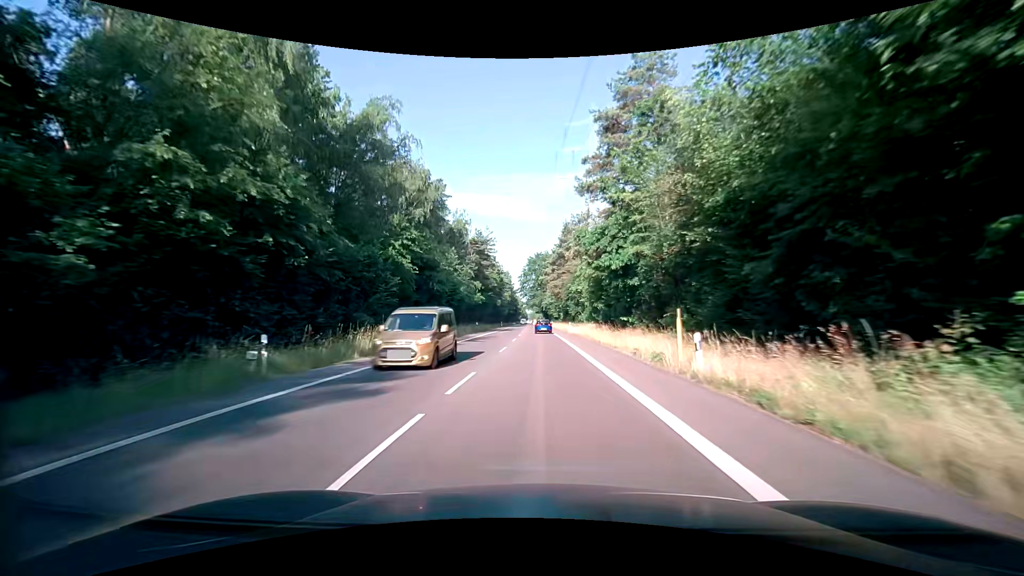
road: secondary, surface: asphalt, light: Day
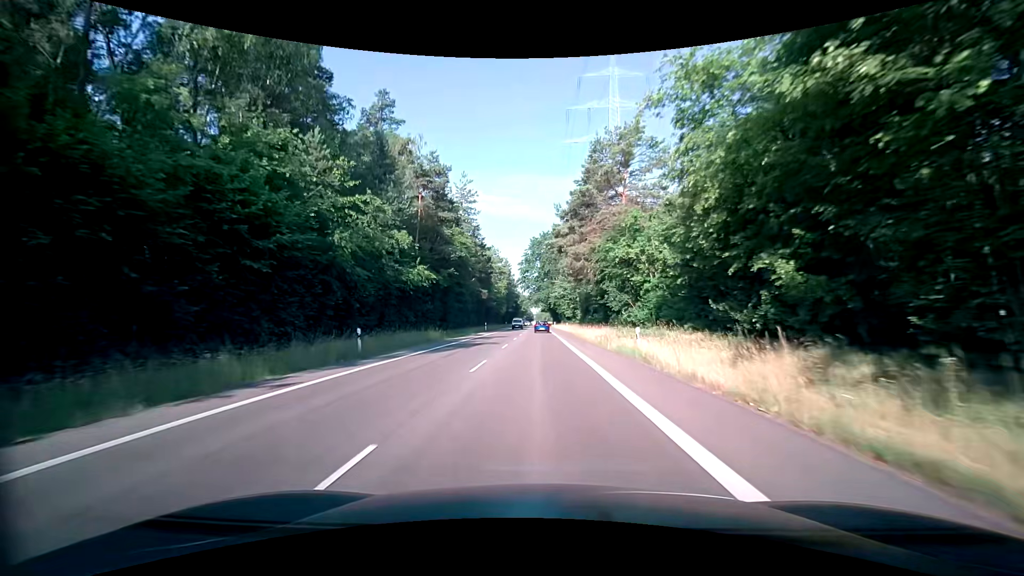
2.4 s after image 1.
(-0.4, +42.4) m; -1°
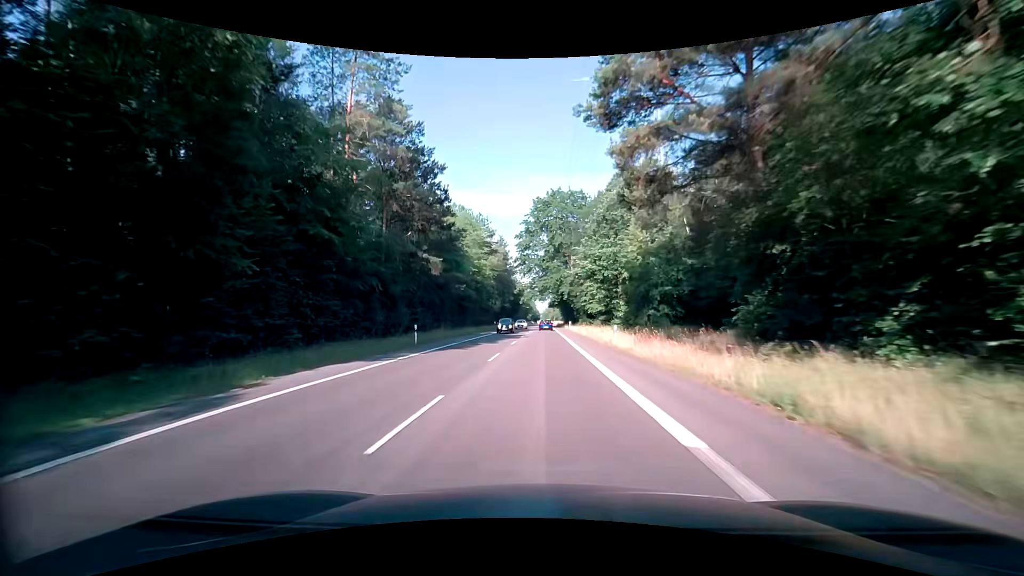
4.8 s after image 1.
(-0.5, +42.2) m; -2°
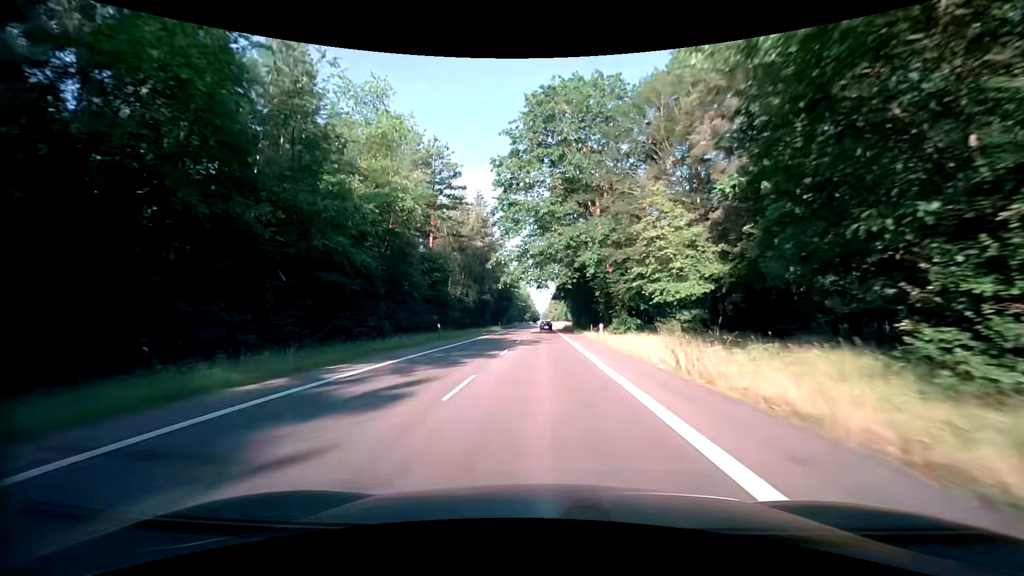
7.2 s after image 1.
(+0.4, +42.2) m; 0°
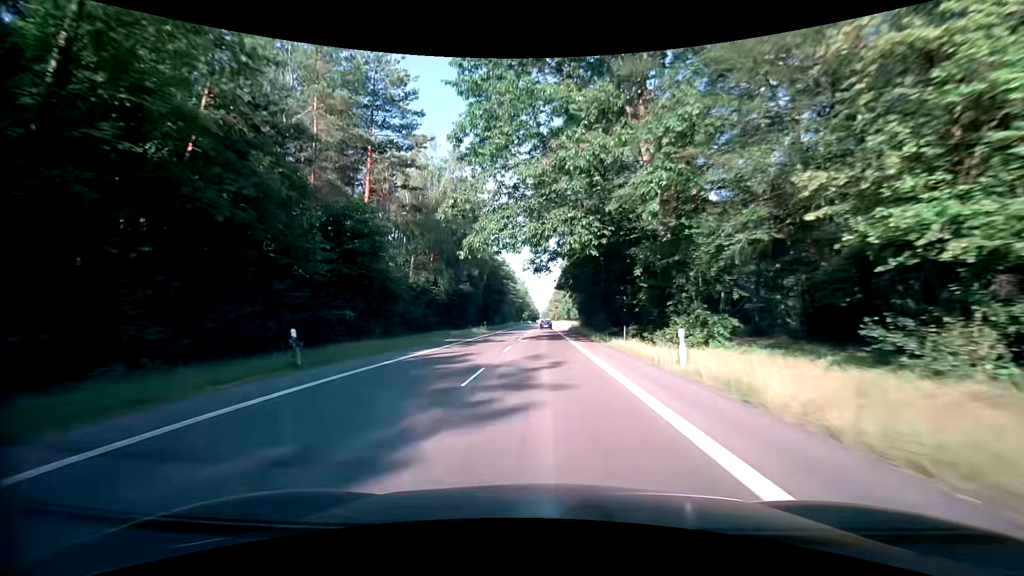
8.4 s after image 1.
(+0.1, +21.1) m; 0°
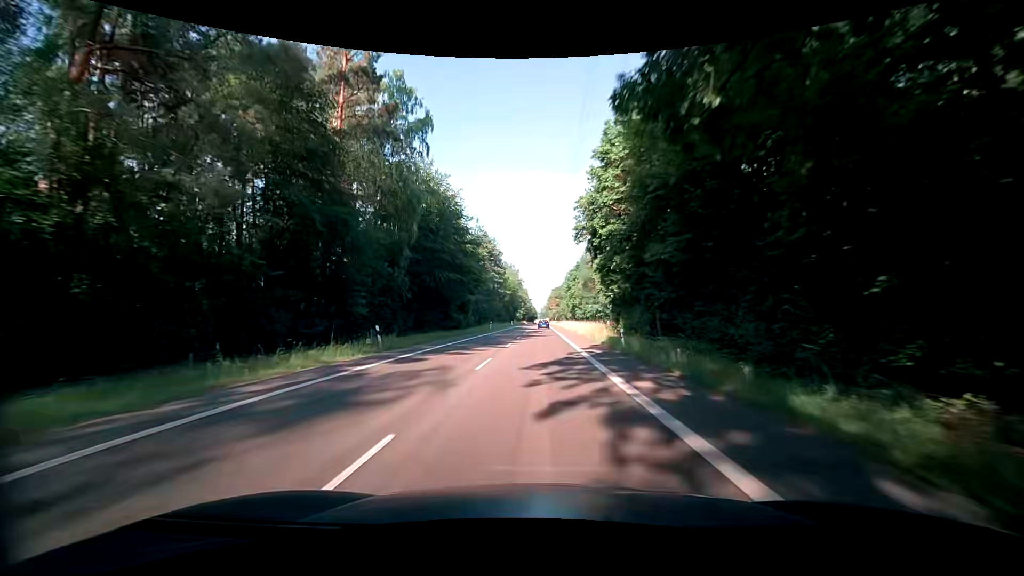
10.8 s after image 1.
(+0.2, +42.2) m; 0°
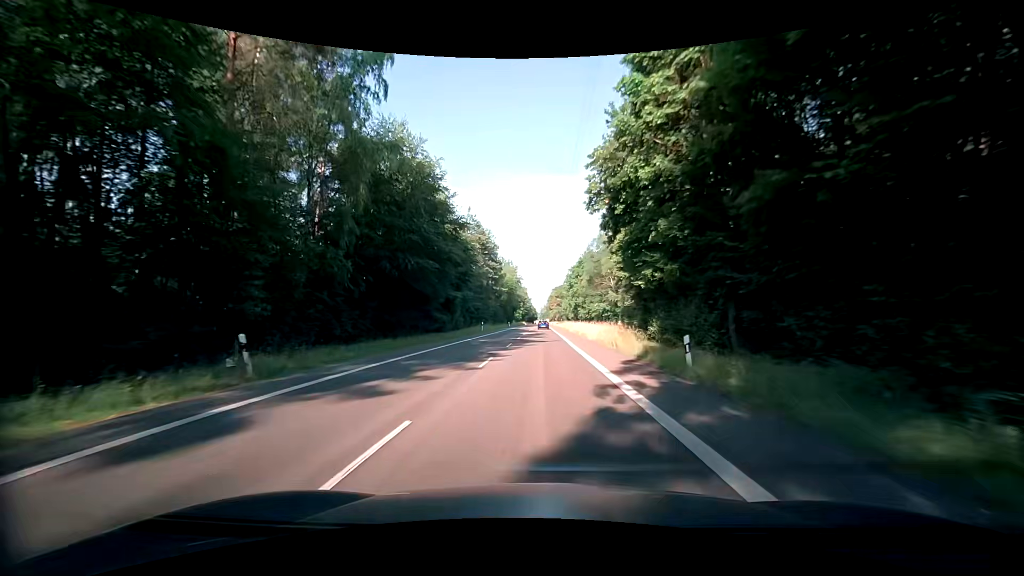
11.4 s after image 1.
(0.0, +10.6) m; +2°
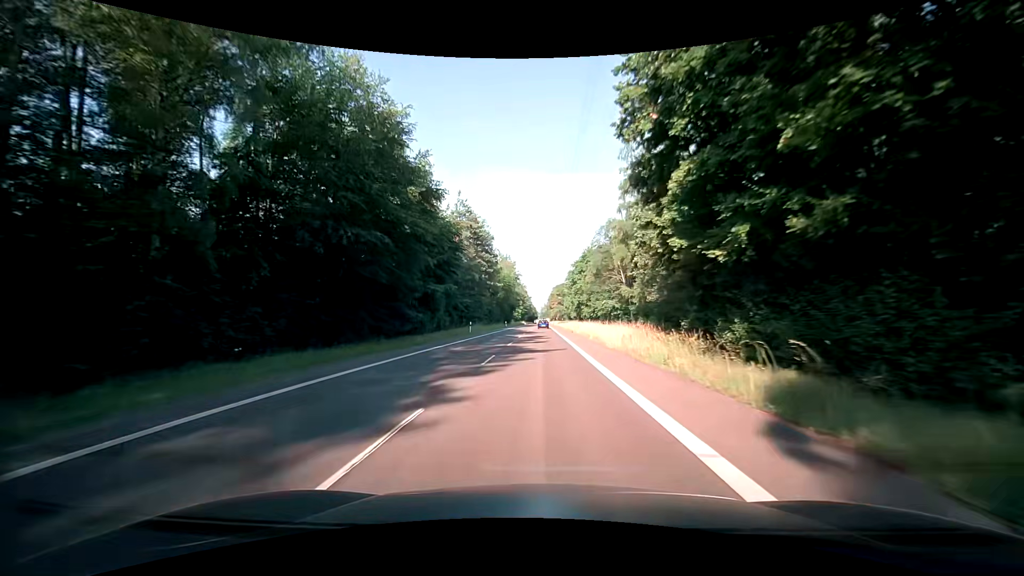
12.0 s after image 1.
(-0.3, +10.6) m; -2°
(0, +10) (0, +20) (0, +30) (0, +40) (0, +50) (0, +60) (0, +70) (0, +80) (0, +90) (0, +100) m
